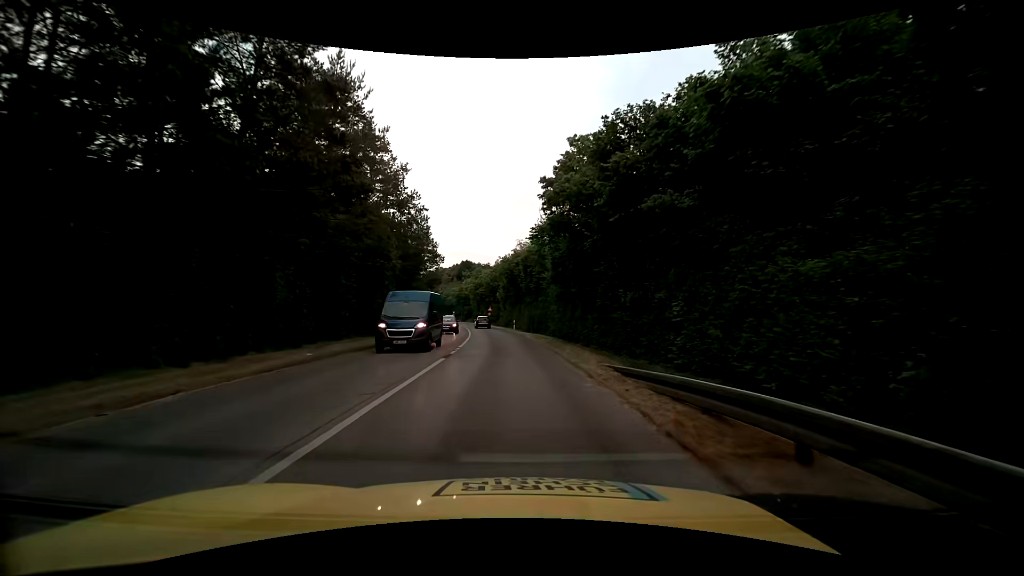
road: tertiary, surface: asphalt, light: Day
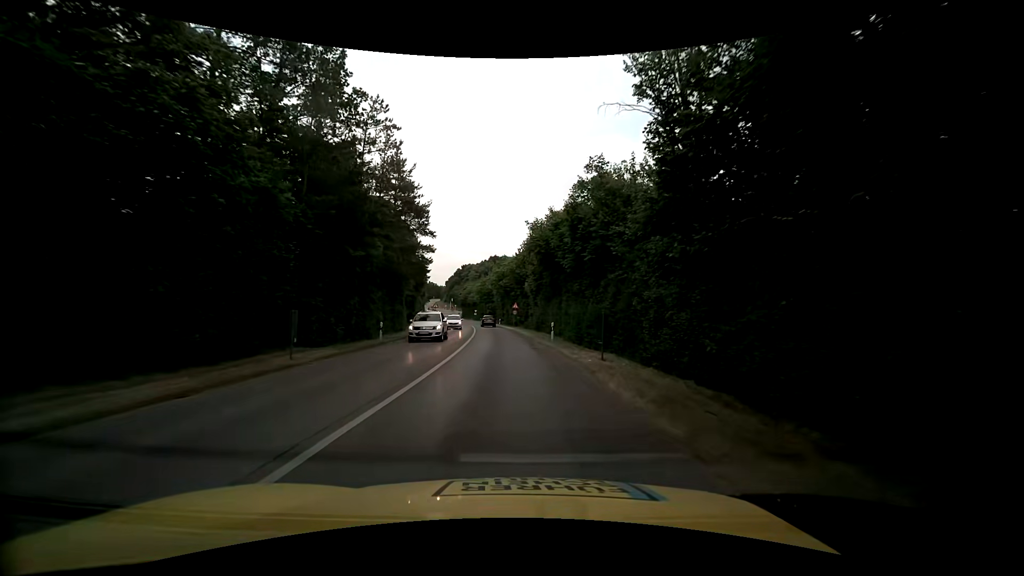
(-0.5, +23.3) m; -4°
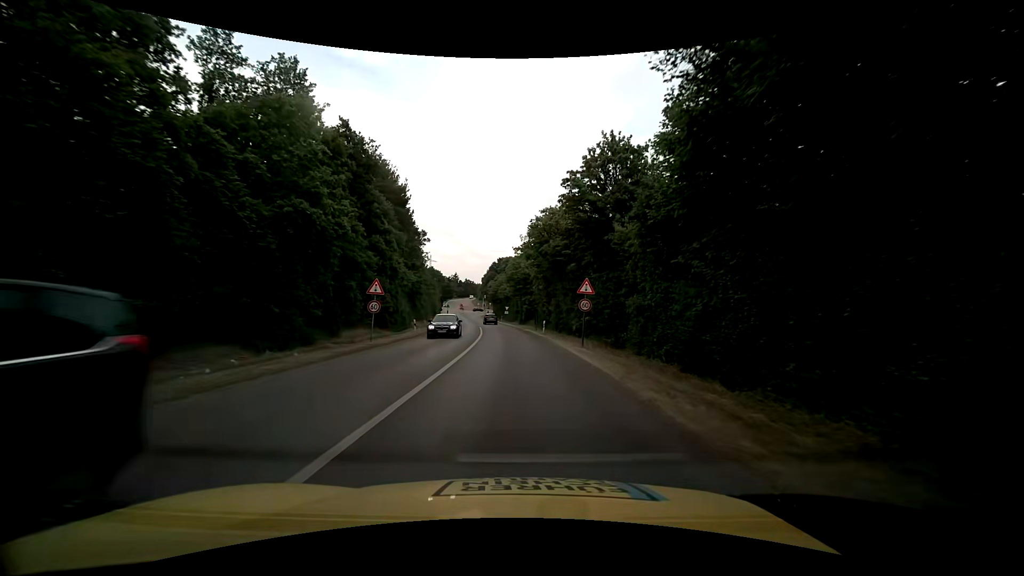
(-1.5, +39.6) m; -4°
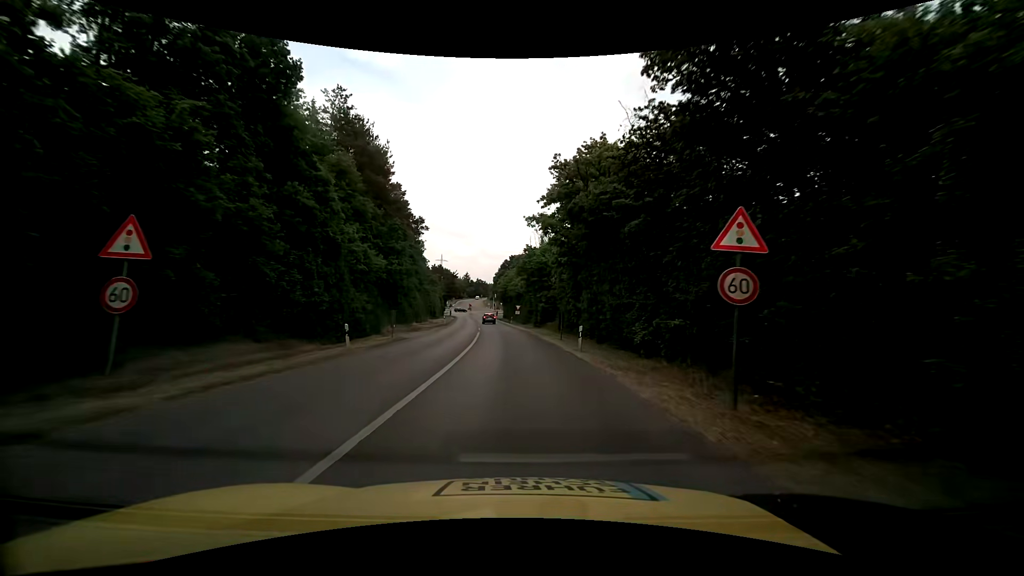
(-0.3, +15.9) m; -2°
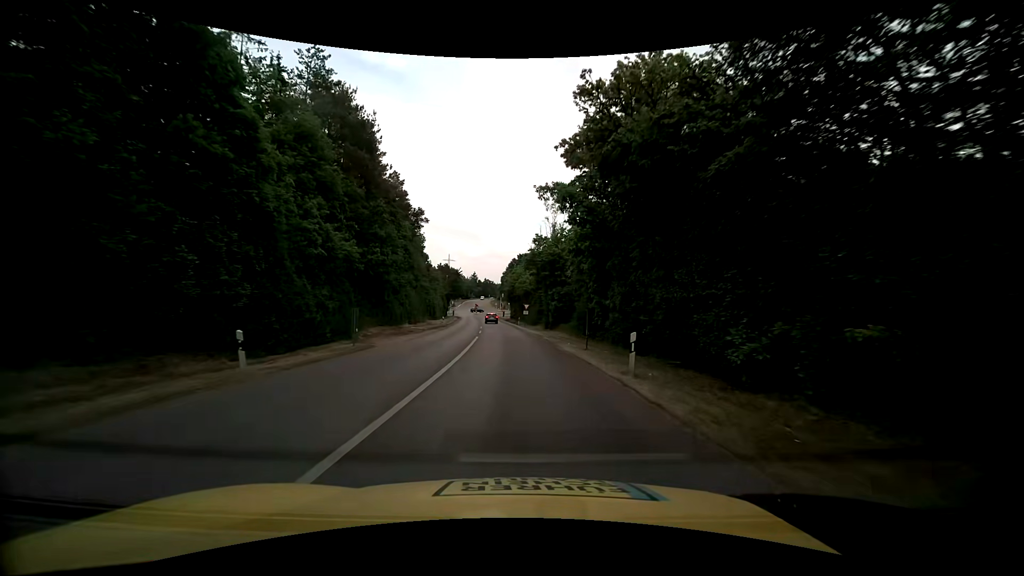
(0.0, +8.0) m; 0°
(0, +10) (0, +20) (-1, +30) (-1, +40) (-2, +50) (-3, +60) (-4, +70) (-5, +80) (-6, +90) (-7, +100) m
